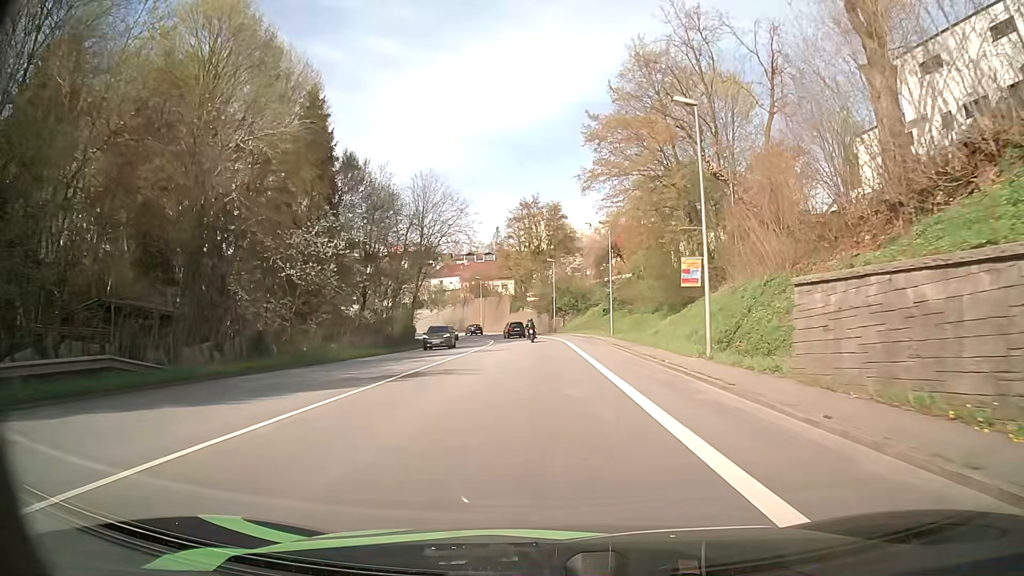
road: primary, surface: asphalt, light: Day
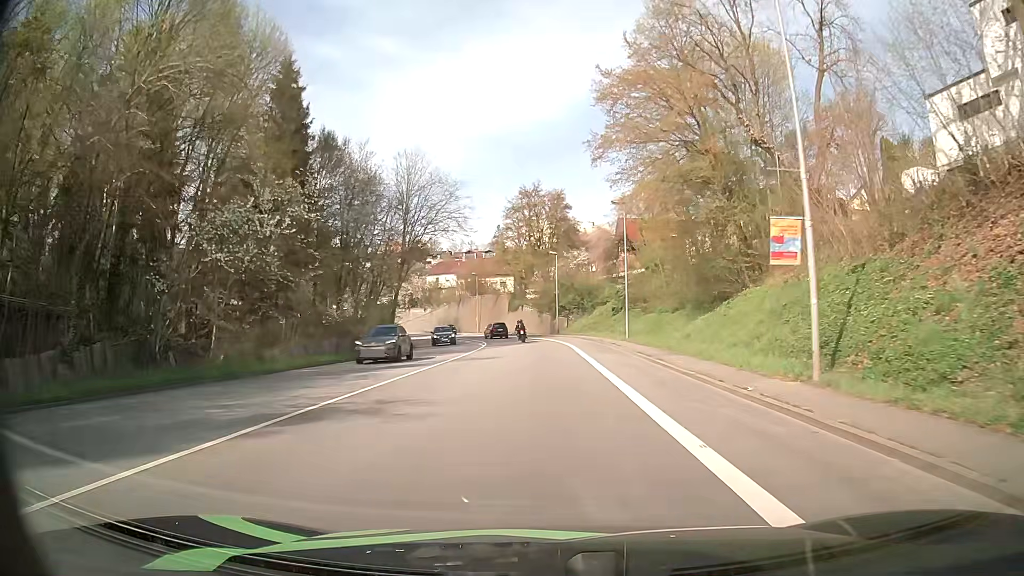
(0.0, +8.2) m; 0°
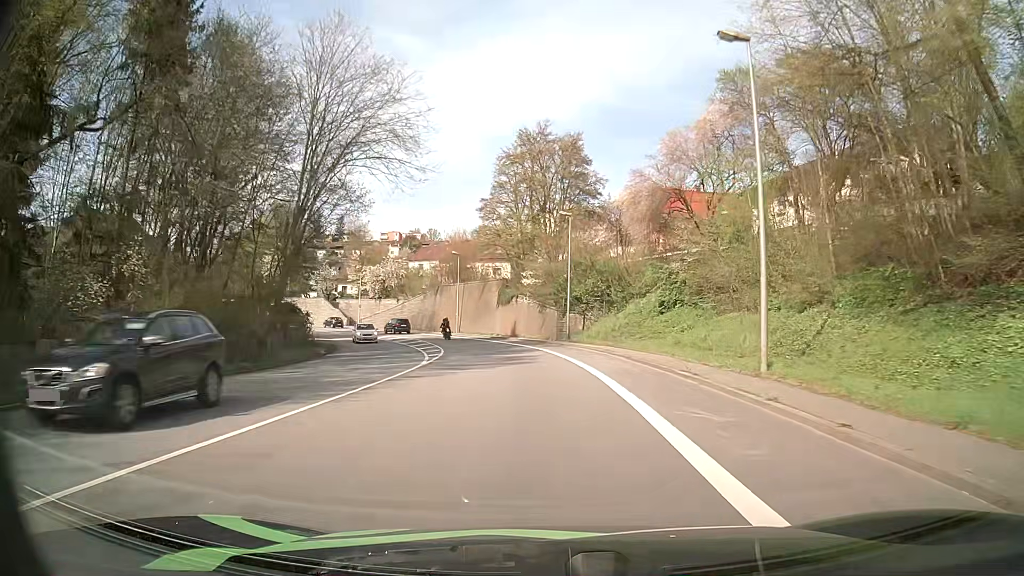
(-0.2, +24.4) m; -1°
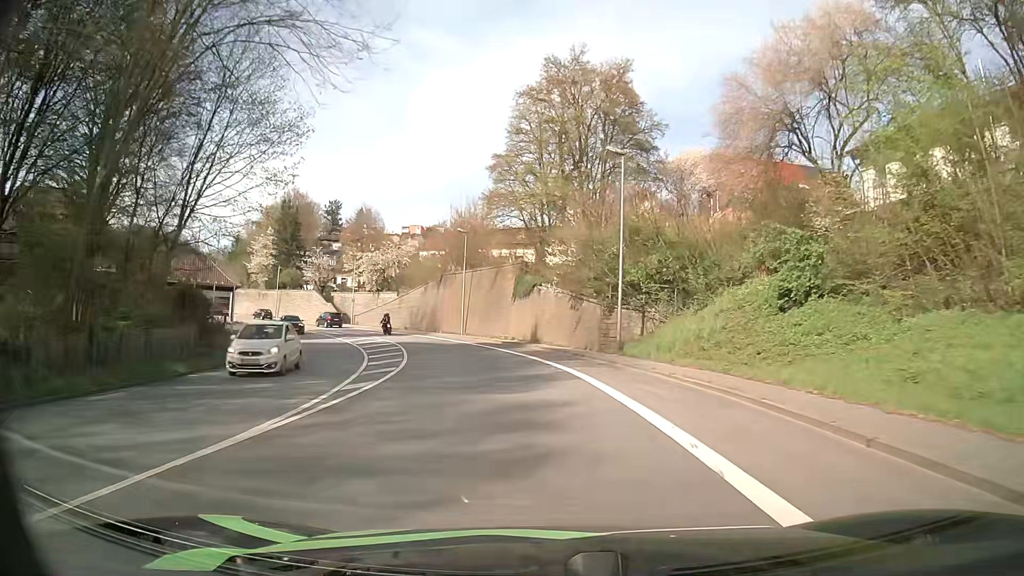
(-0.4, +16.3) m; -2°
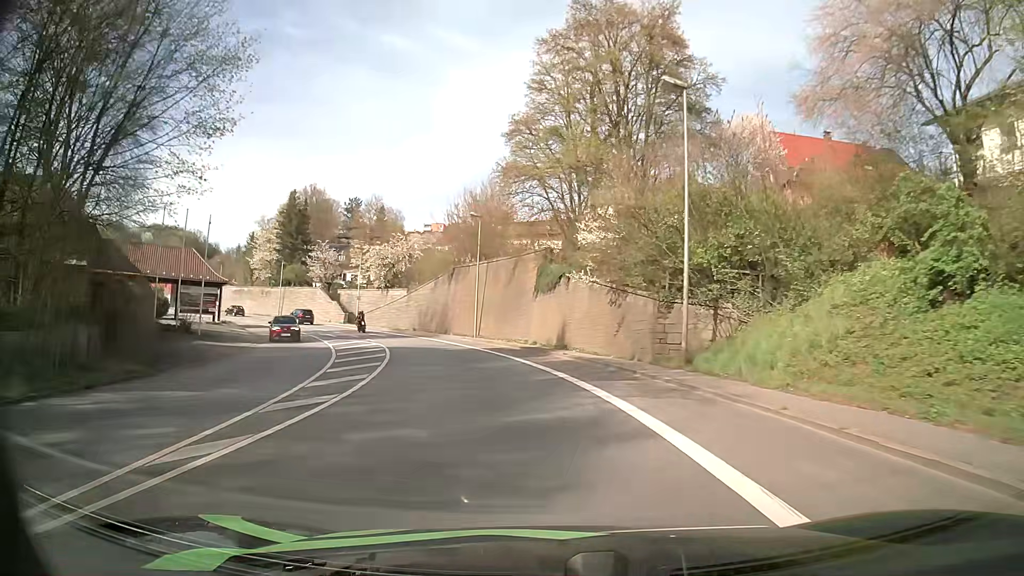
(-0.2, +8.2) m; -2°
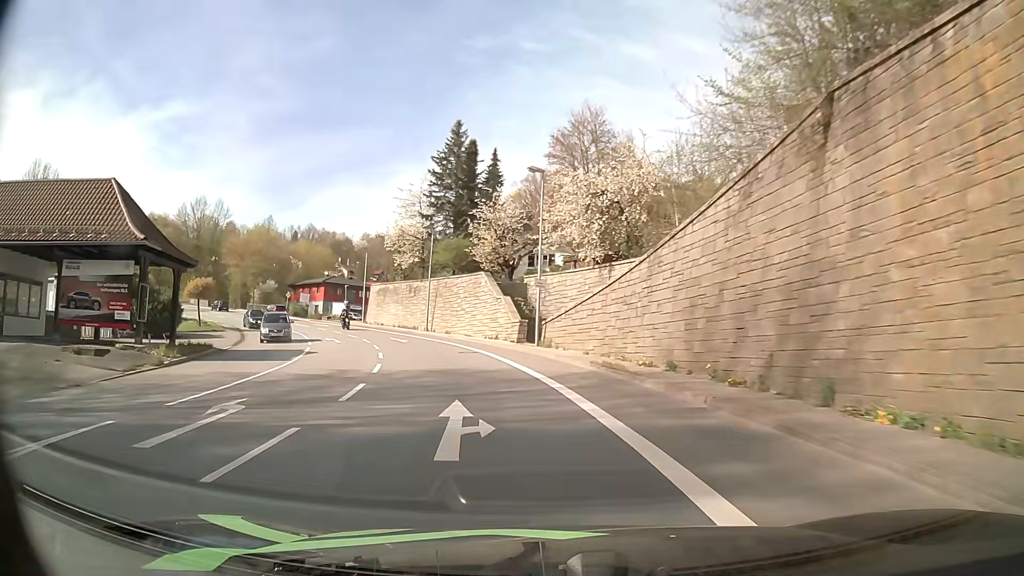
(-7.3, +40.4) m; -22°
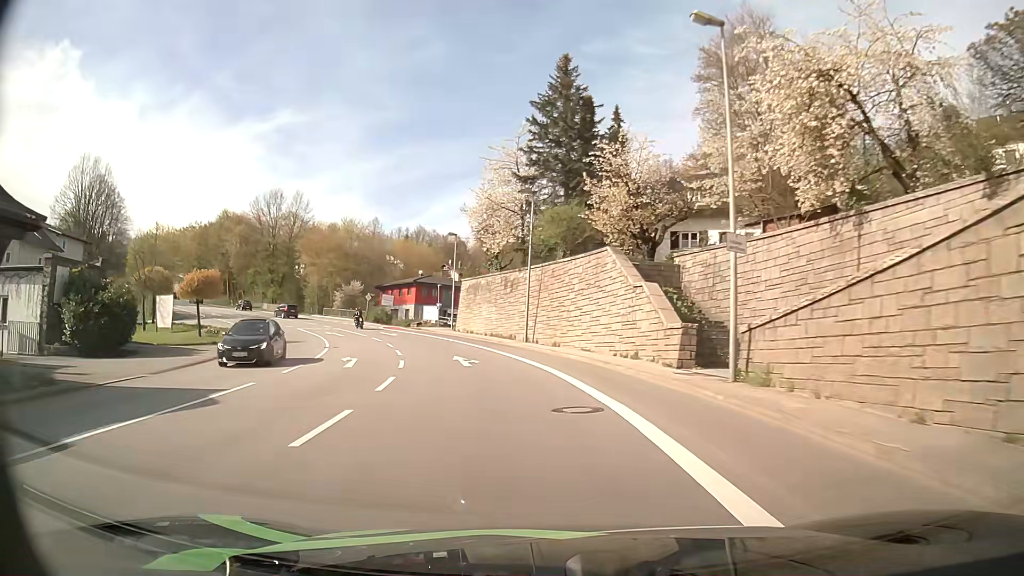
(-1.5, +16.6) m; -10°
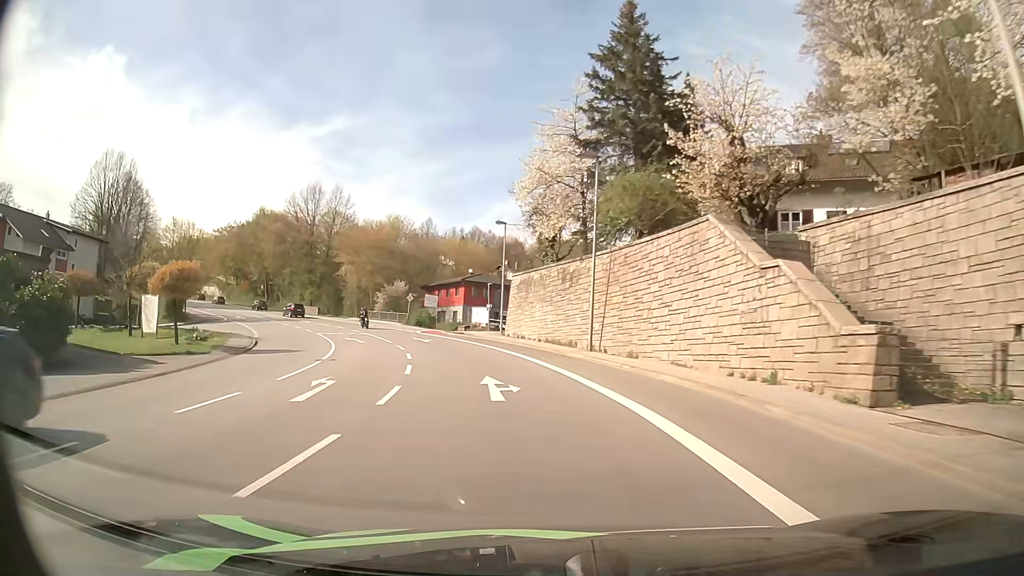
(-0.4, +8.3) m; -6°
(0, +10) (-2, +20) (-4, +30) (-7, +39) (-11, +48) (-16, +57) (-22, +65) (-28, +73) (-34, +81) (-41, +88) m
